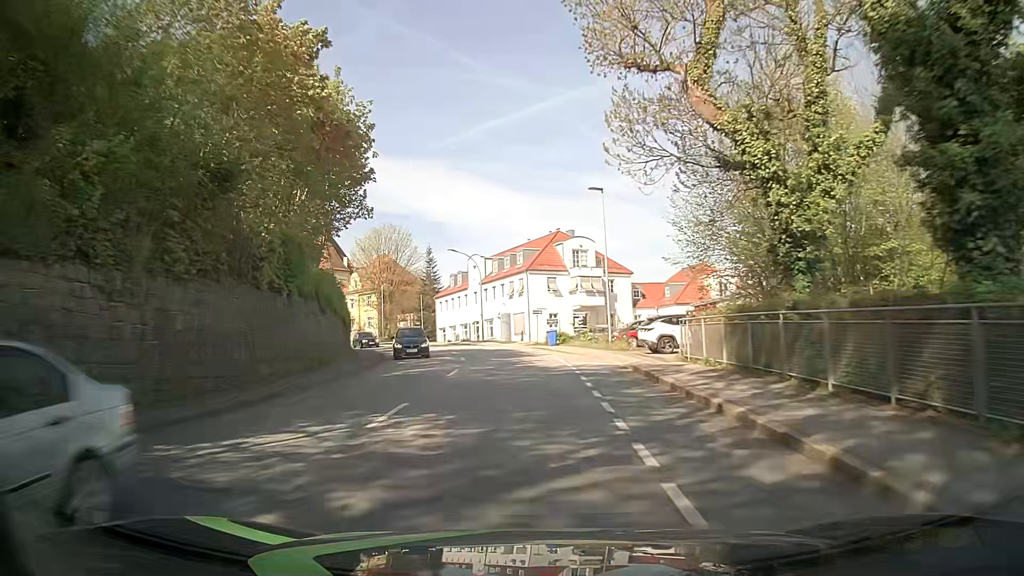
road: tertiary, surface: asphalt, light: Day
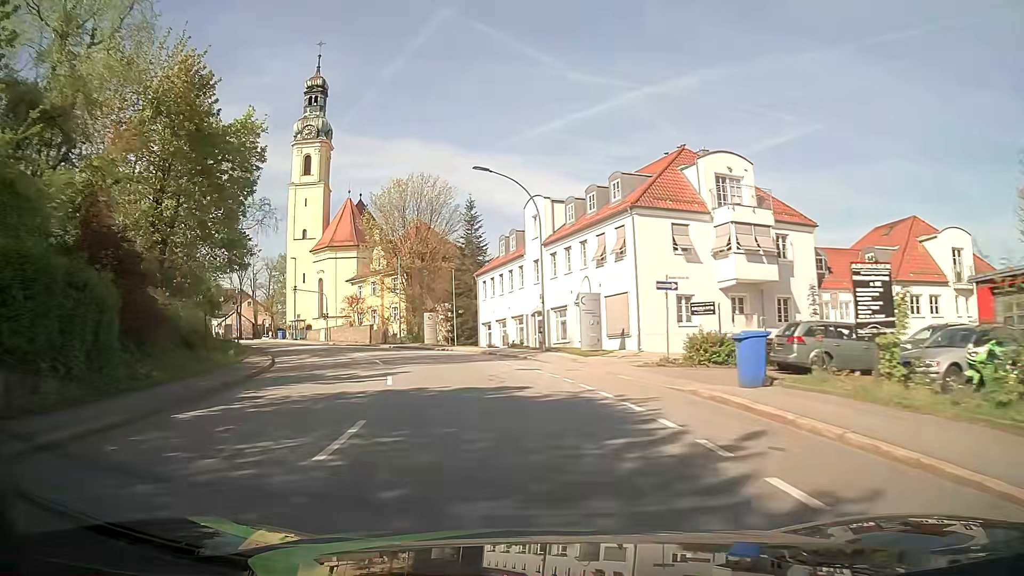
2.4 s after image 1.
(-1.4, +31.3) m; -7°
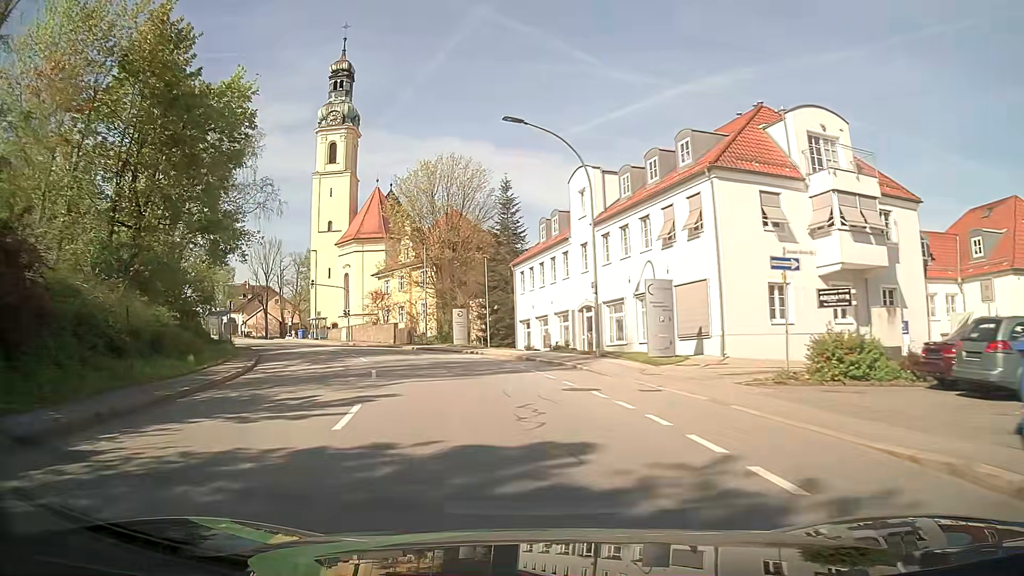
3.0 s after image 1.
(-0.2, +7.5) m; -4°
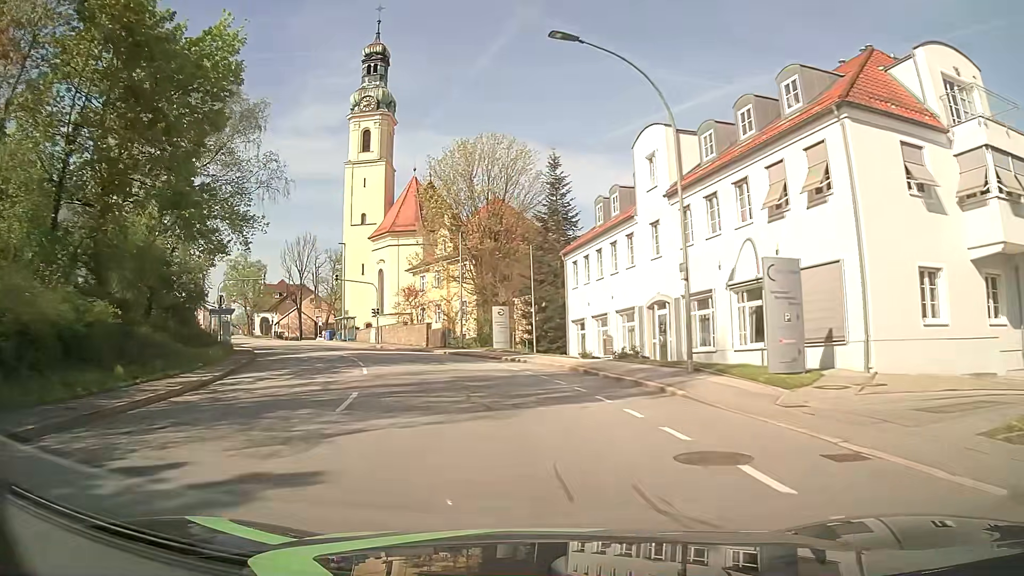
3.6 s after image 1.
(-0.3, +7.5) m; -4°
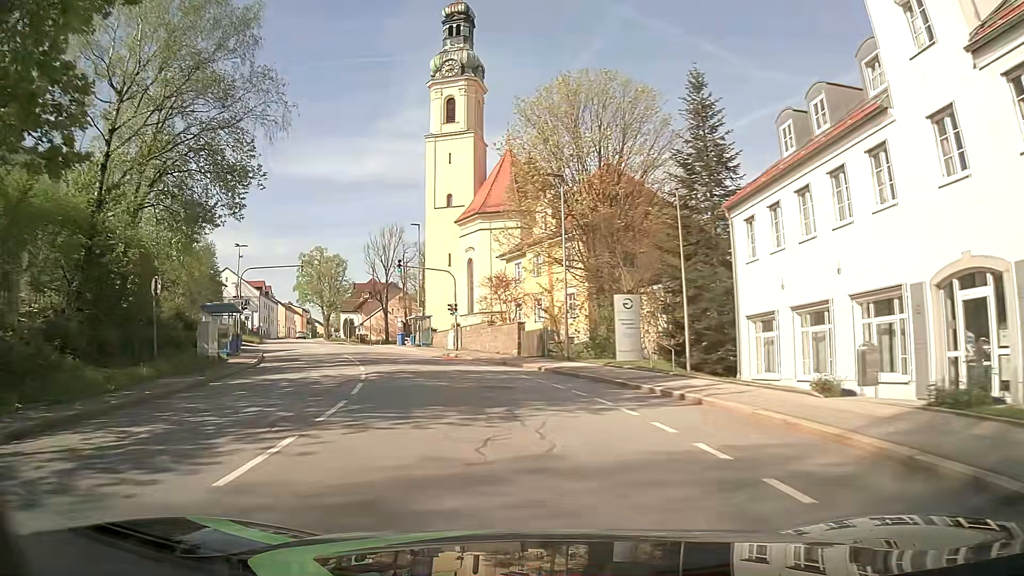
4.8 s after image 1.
(-1.3, +14.9) m; -10°
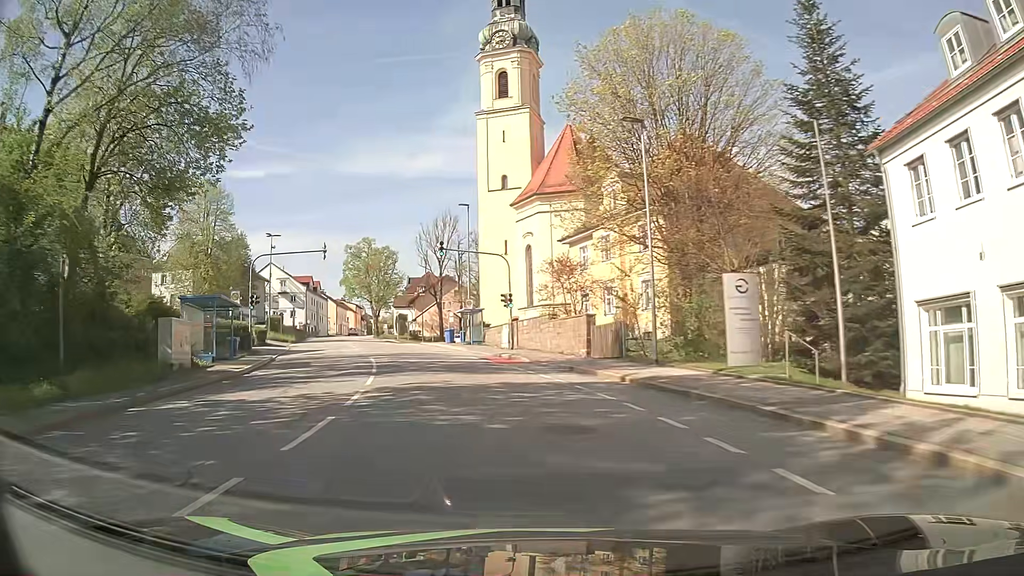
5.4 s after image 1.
(-0.3, +7.5) m; -5°
